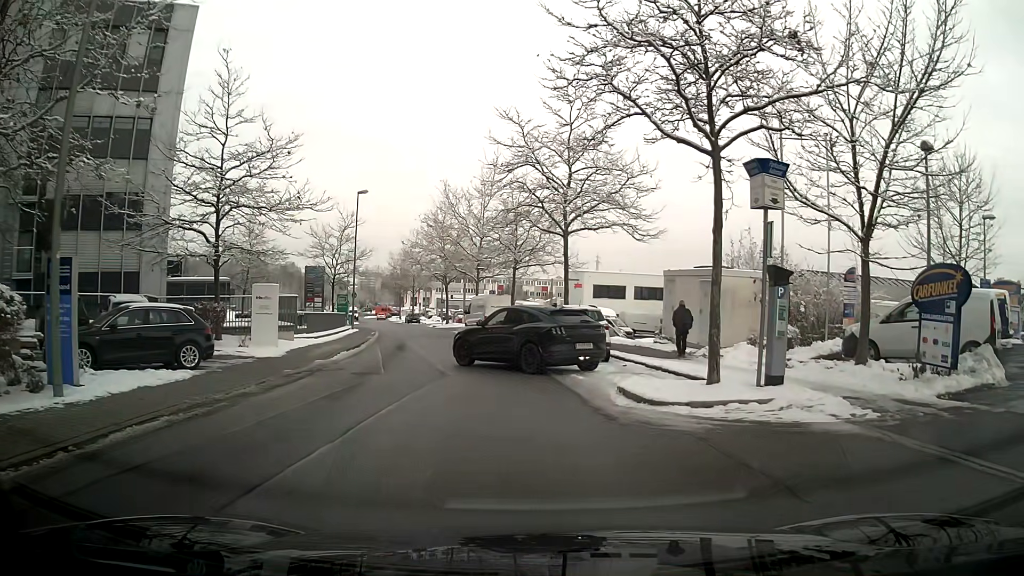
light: Day
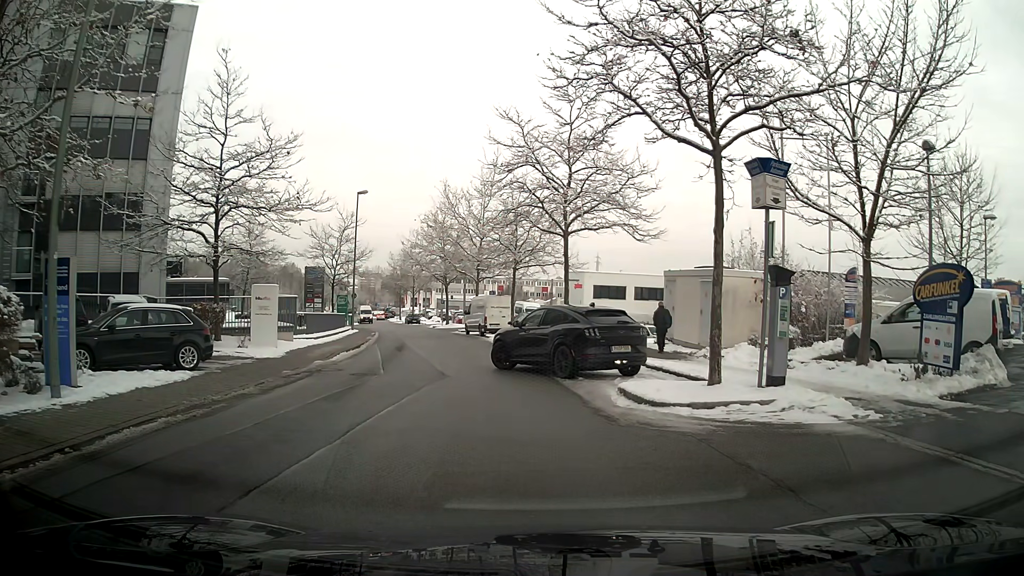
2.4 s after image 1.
(0.0, +0.1) m; 0°
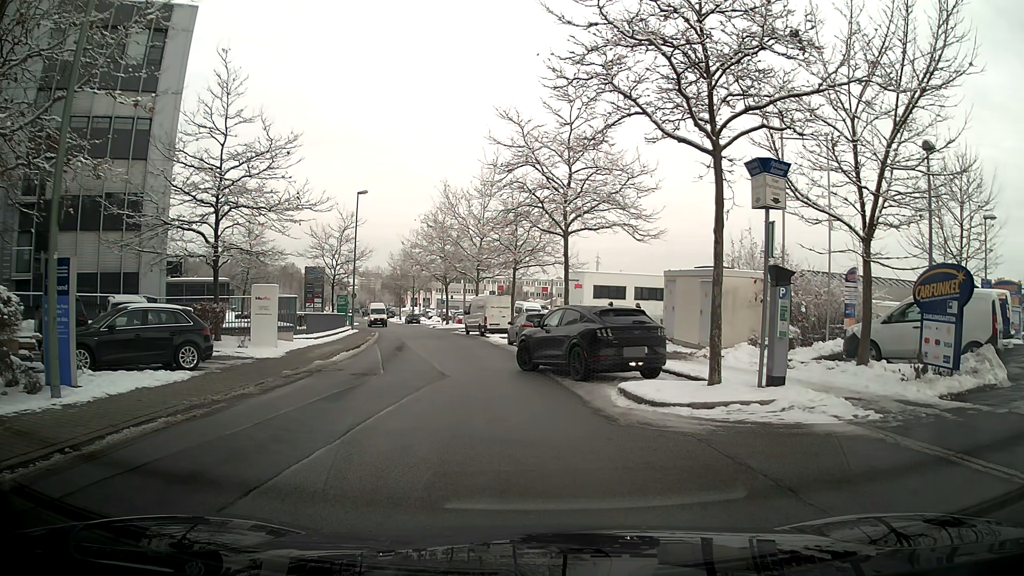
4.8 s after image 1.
(0.0, 0.0) m; 0°
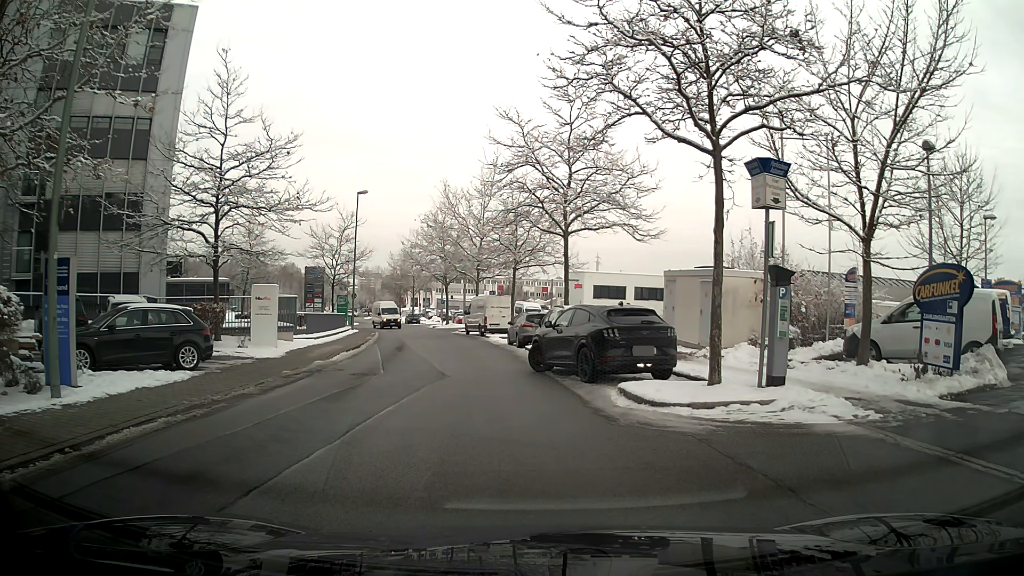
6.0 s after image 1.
(0.0, 0.0) m; 0°
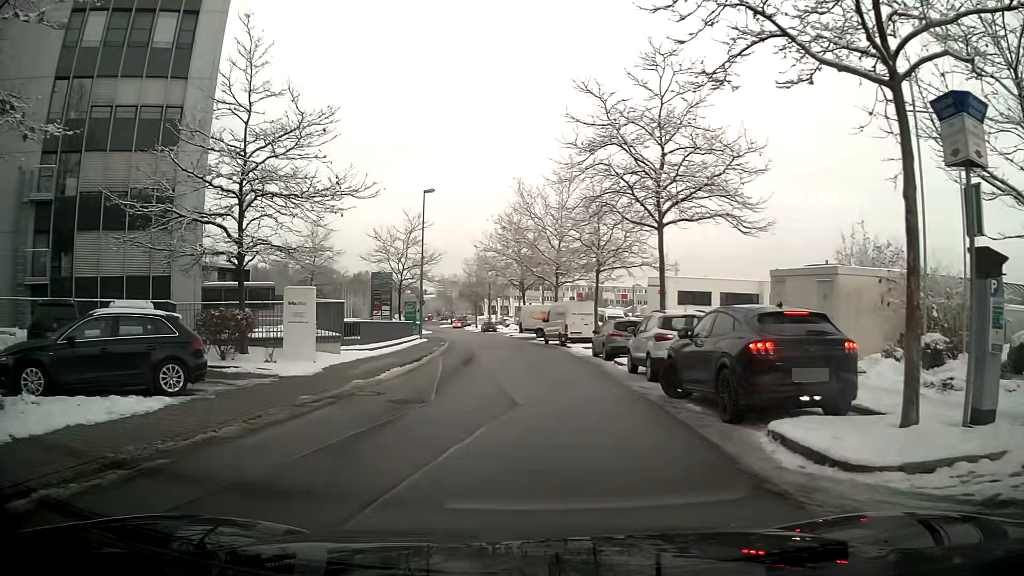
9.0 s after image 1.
(-0.2, +4.3) m; -8°
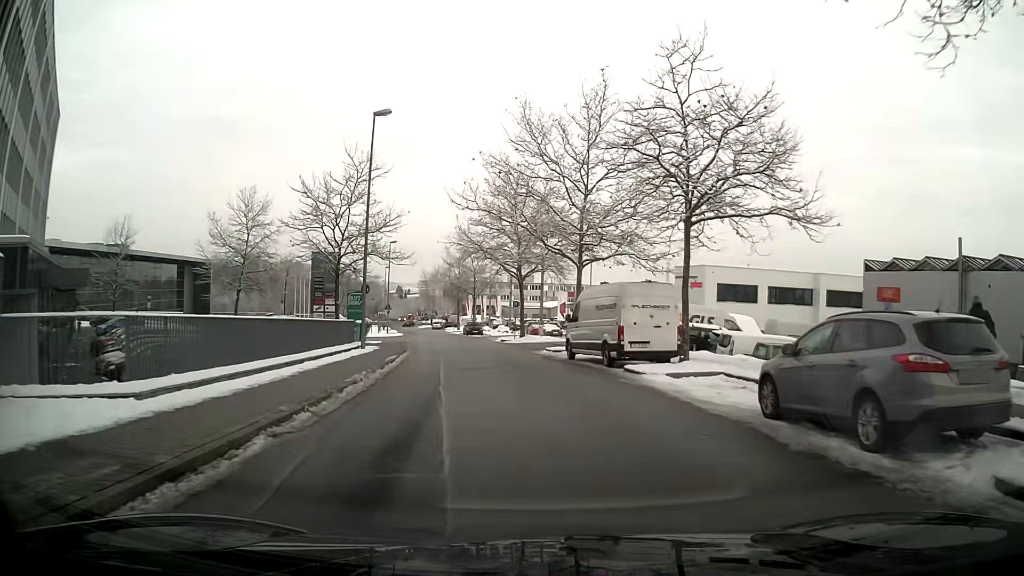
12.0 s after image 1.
(-0.5, +18.4) m; +3°
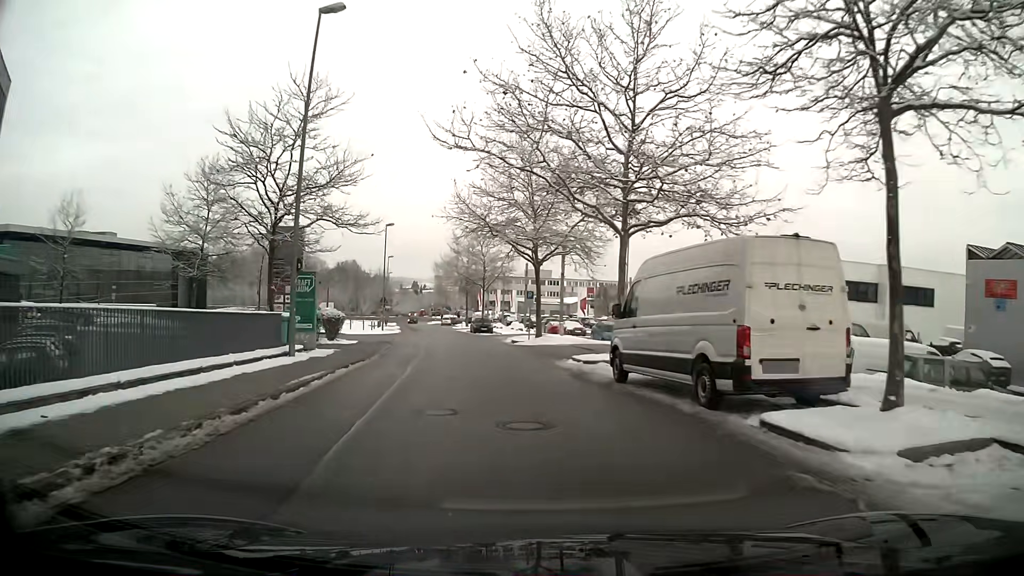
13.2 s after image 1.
(0.0, +10.4) m; -1°
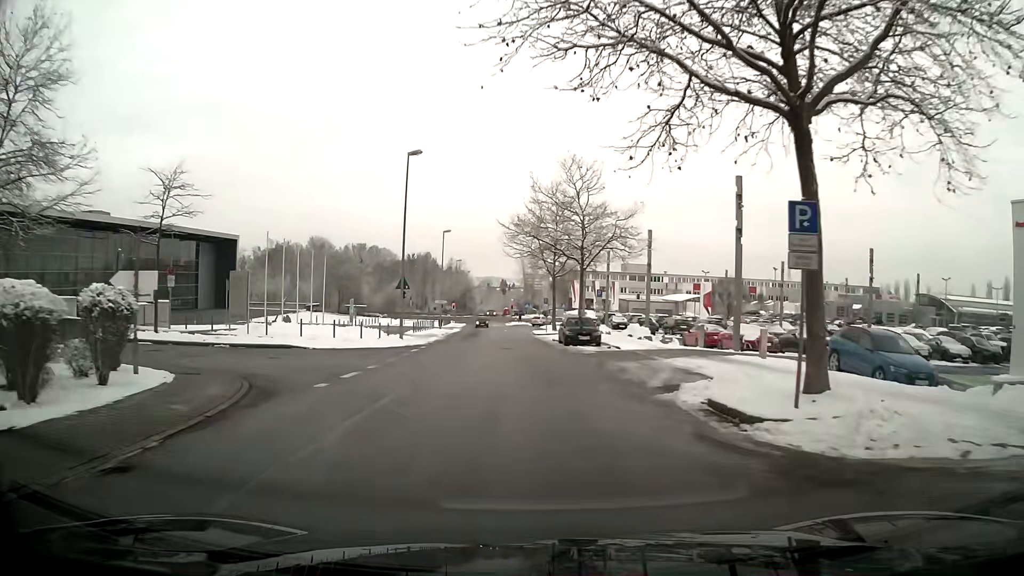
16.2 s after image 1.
(-2.4, +28.6) m; -8°
(0, +10) (0, +20) (-1, +30) (-1, +40) (-1, +50) (-2, +60) (-3, +70) (-3, +80) (-4, +90) (-5, +100) m
